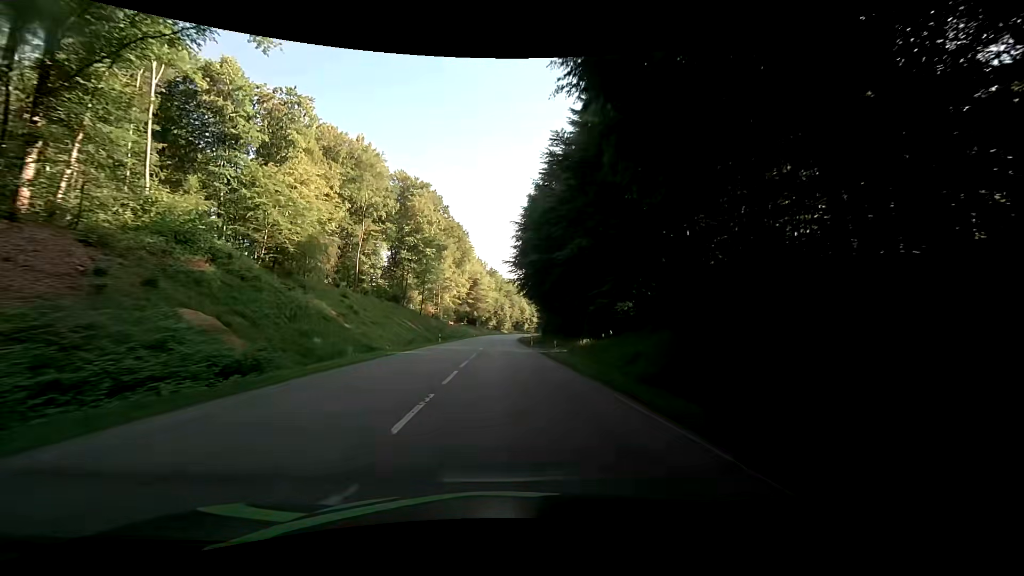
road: secondary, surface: asphalt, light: Day
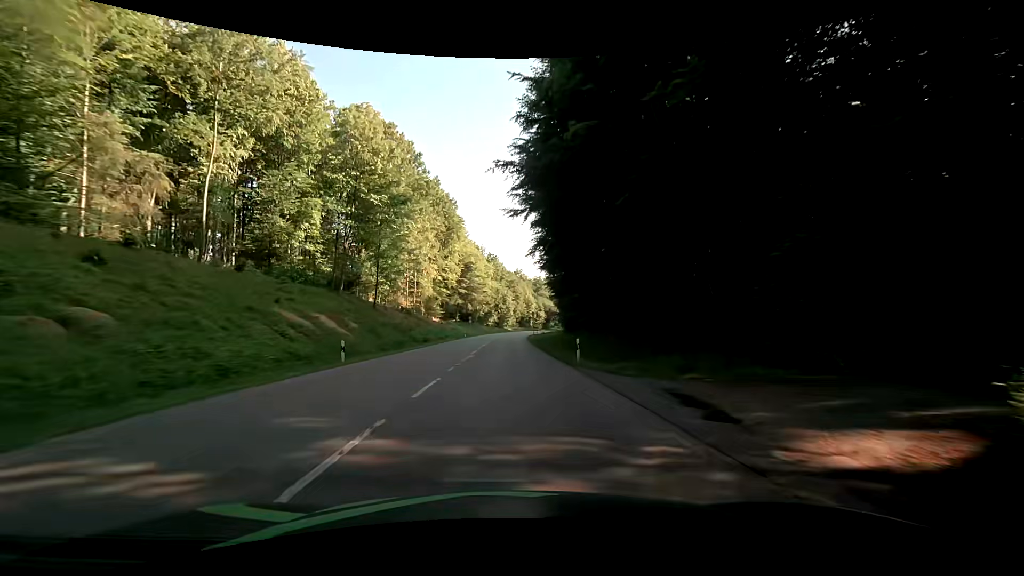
(+0.3, +33.4) m; 0°
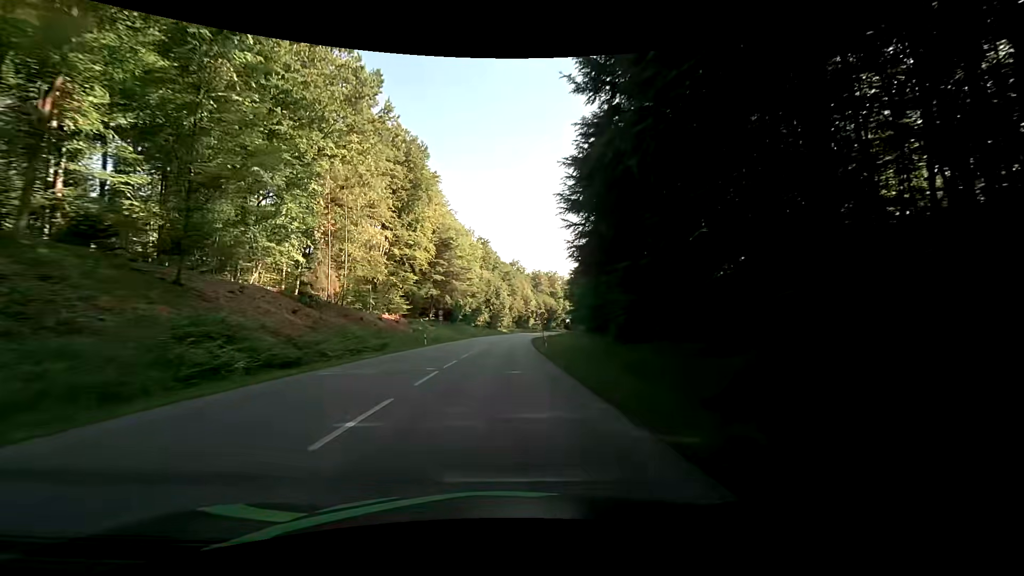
(+0.3, +33.6) m; +1°
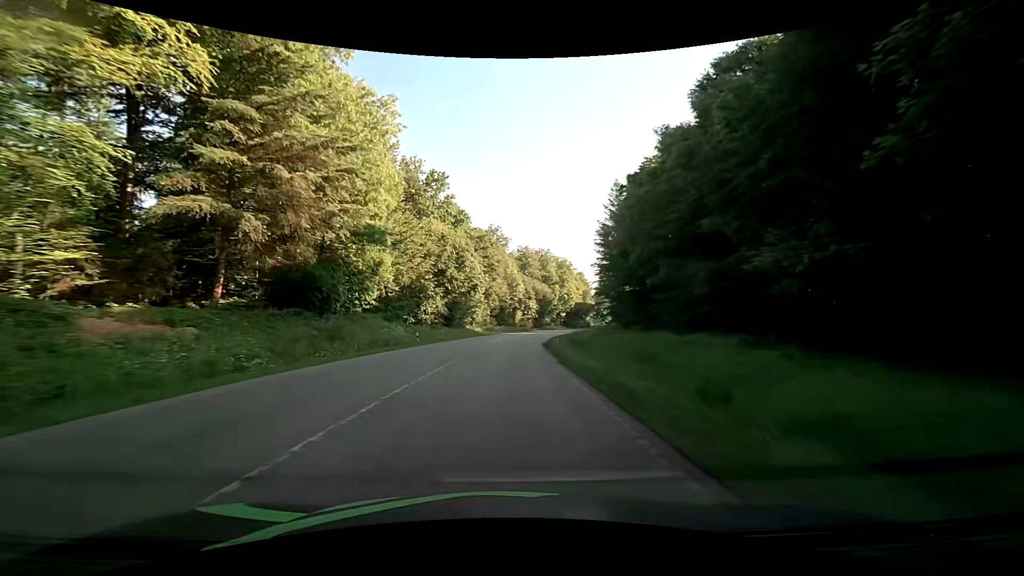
(+0.3, +58.9) m; +2°
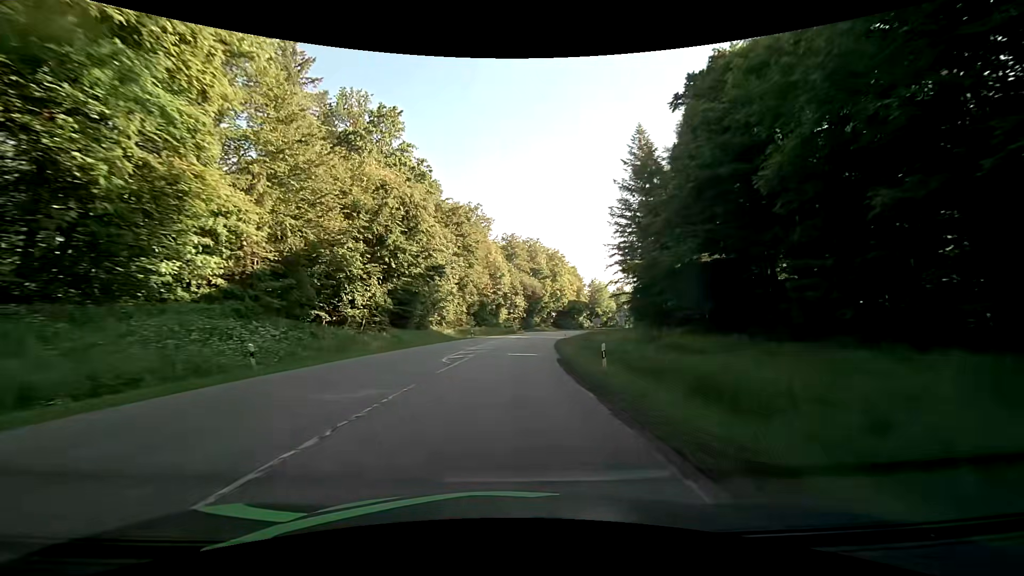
(+0.1, +24.2) m; +1°
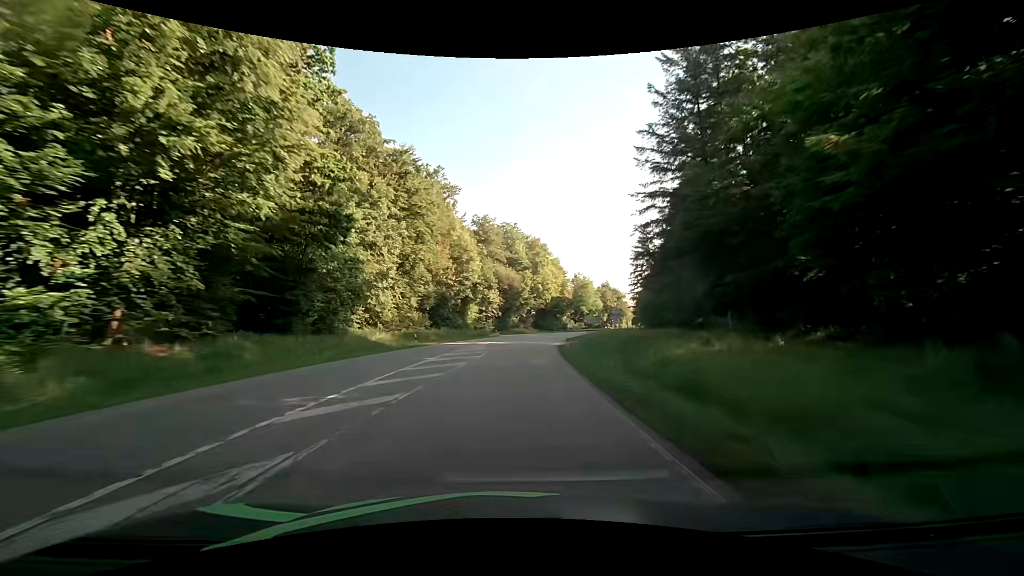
(+0.5, +24.4) m; +3°
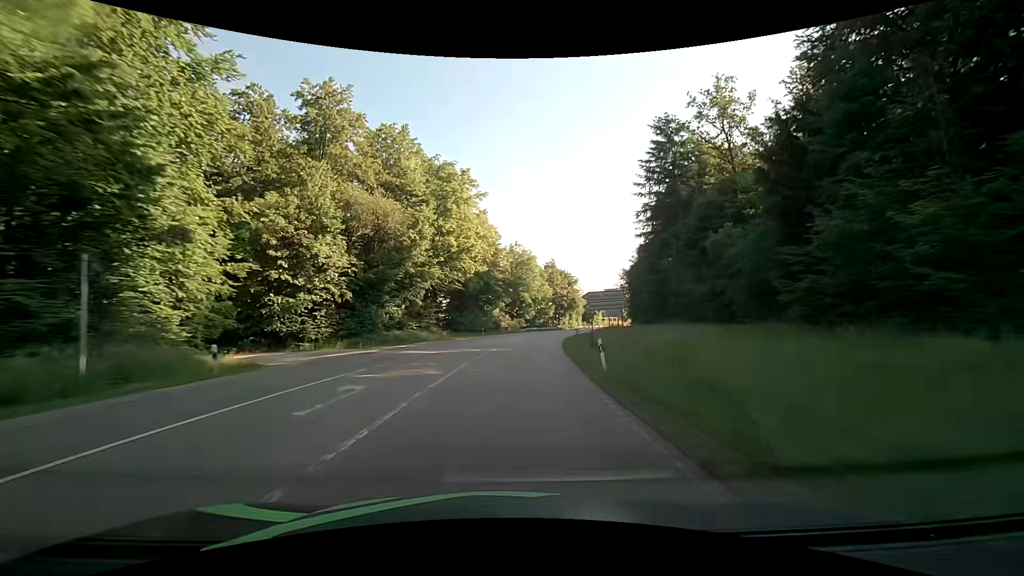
(+4.8, +61.5) m; +9°
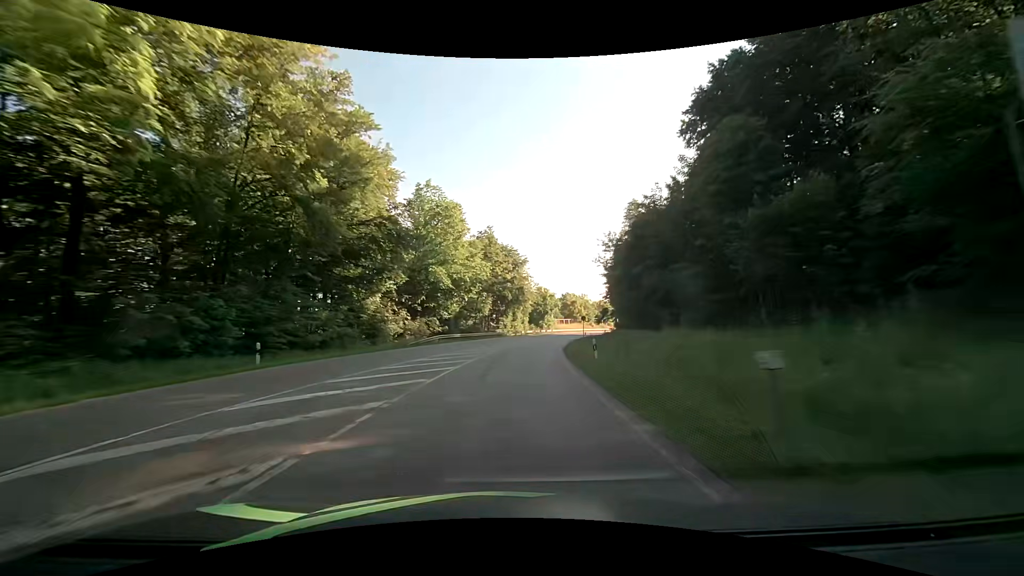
(+3.5, +49.7) m; +8°
(0, +10) (+1, +20) (+1, +30) (+2, +40) (+4, +50) (+5, +60) (+7, +69) (+10, +79) (+12, +89) (+15, +99) m
